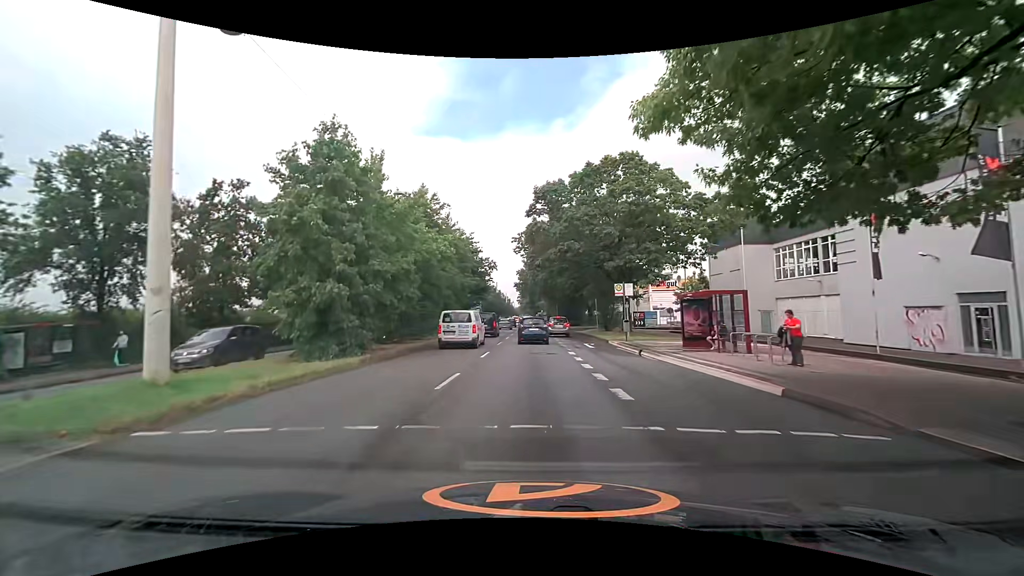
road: primary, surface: asphalt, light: Day
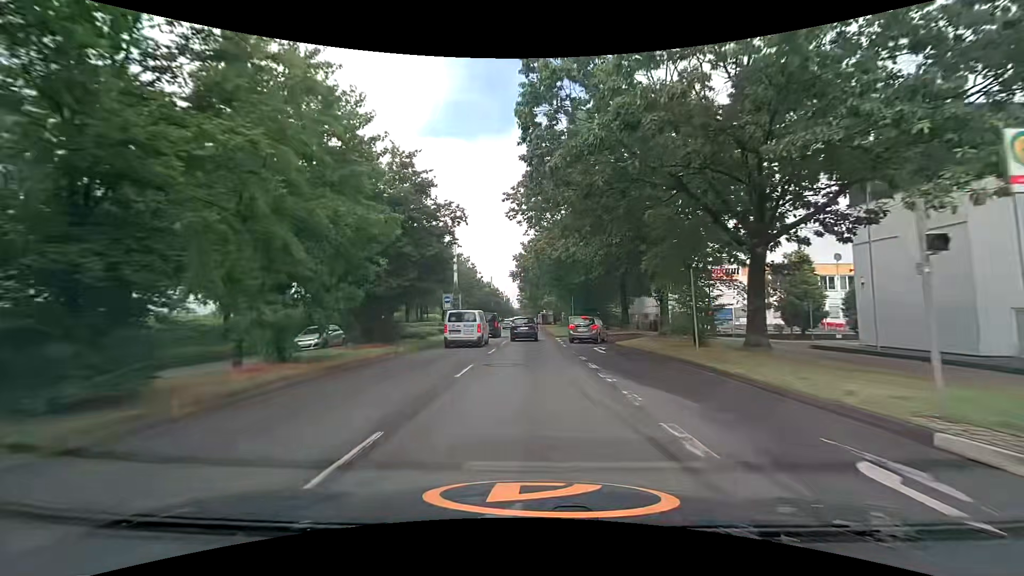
(+0.2, +24.1) m; 0°
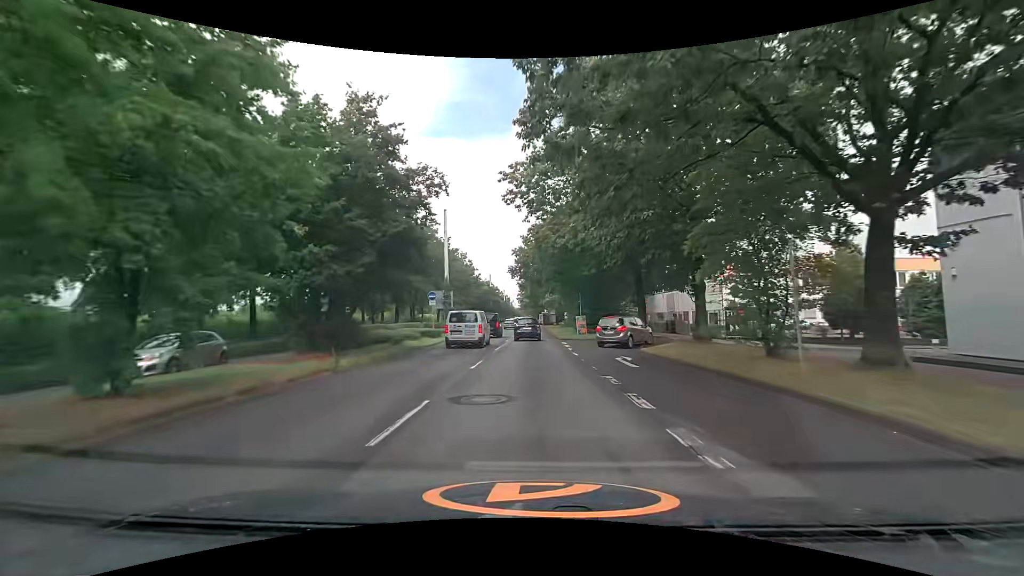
(0.0, +6.3) m; 0°
(0, +10) (0, +20) (0, +30) (0, +40) (0, +50) (0, +60) (0, +70) (0, +80) (0, +90) (0, +100) m
